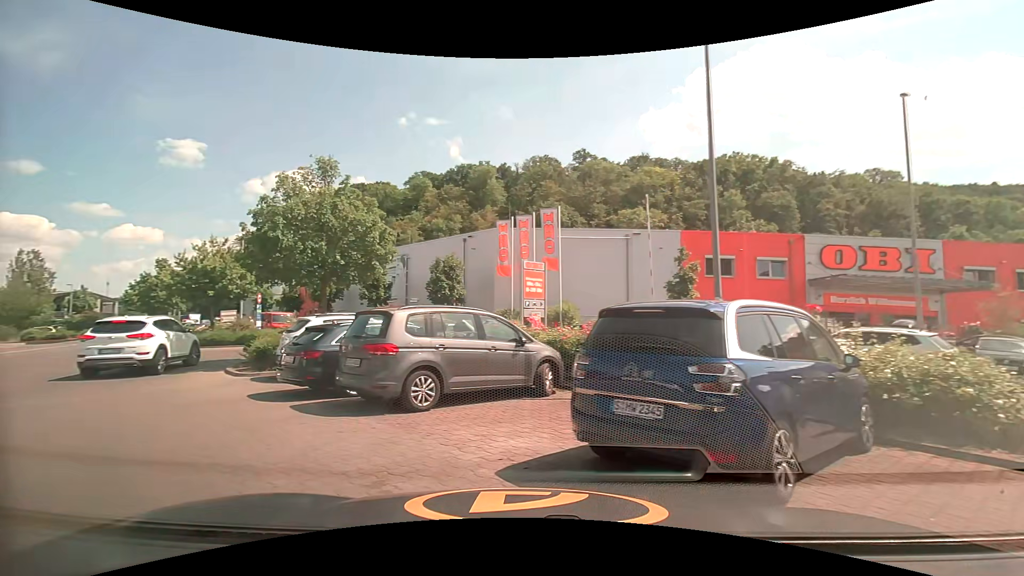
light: Day
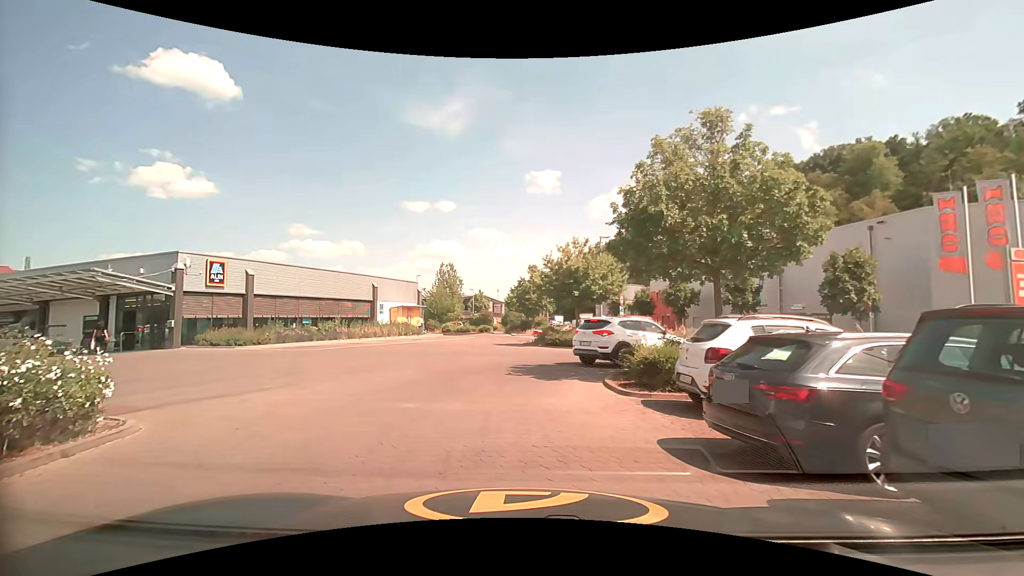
(-1.7, +4.4) m; -38°
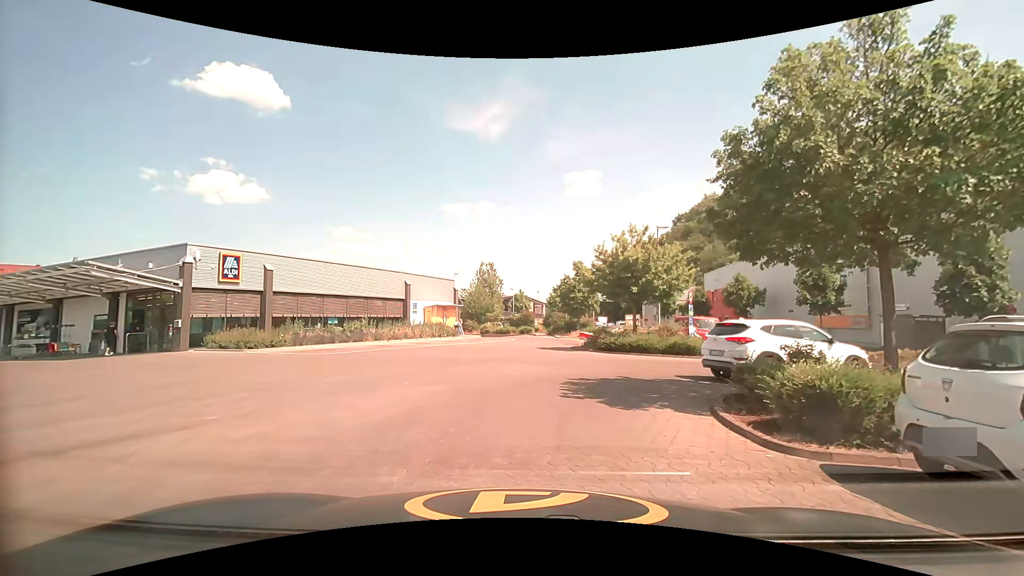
(-0.3, +3.9) m; -7°
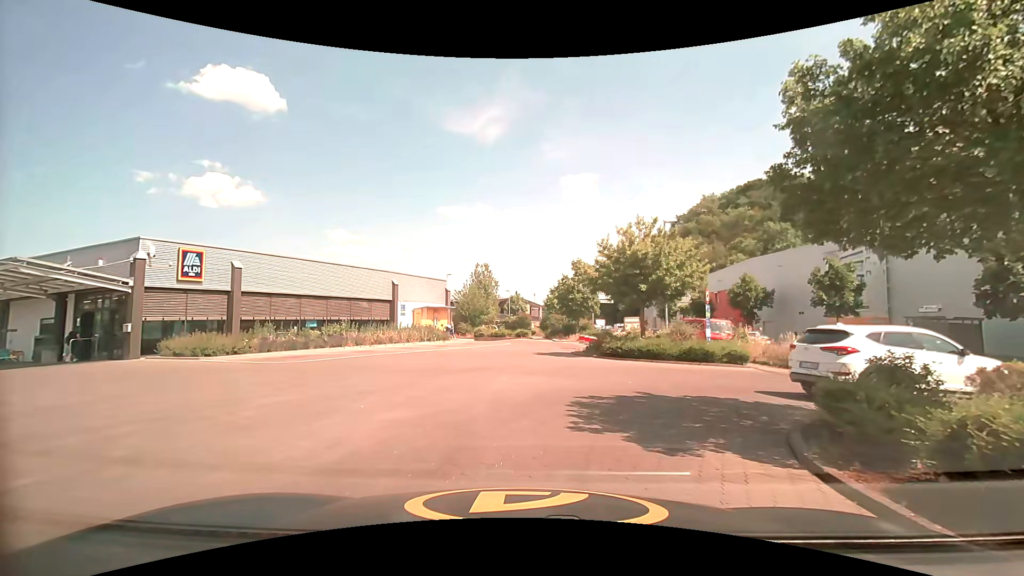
(+0.1, +2.6) m; +1°
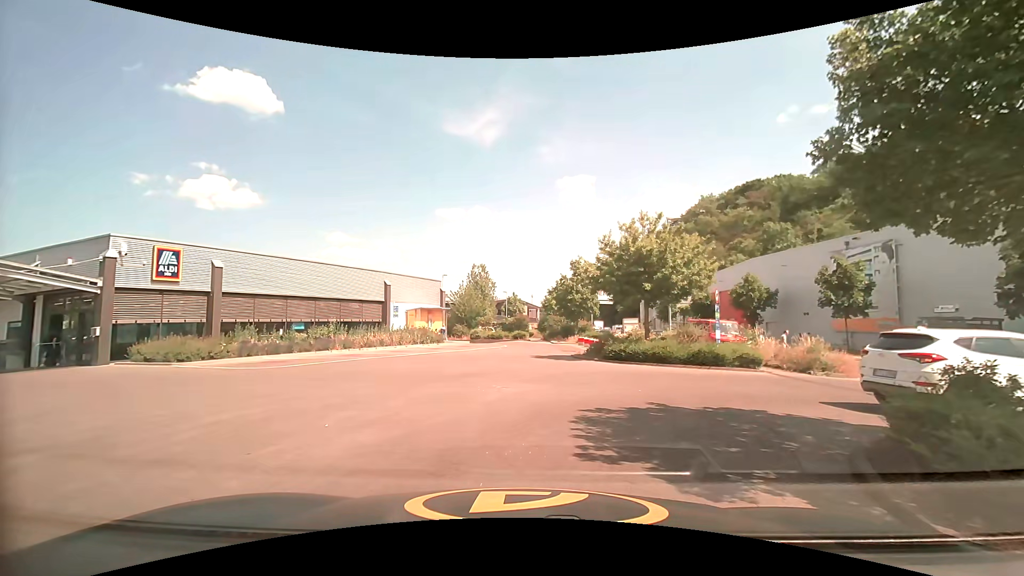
(0.0, +1.3) m; +2°
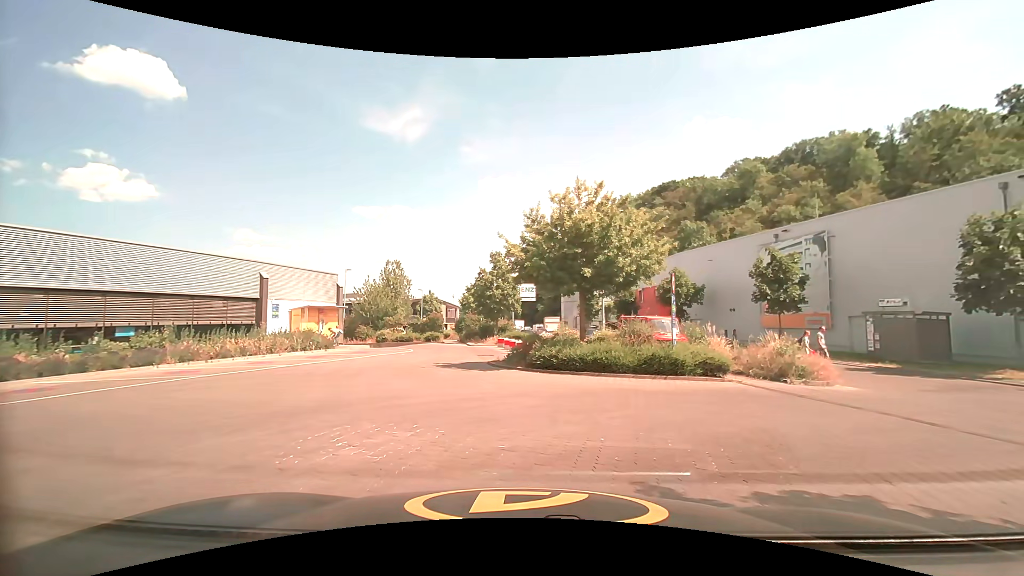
(+0.1, +5.2) m; +7°
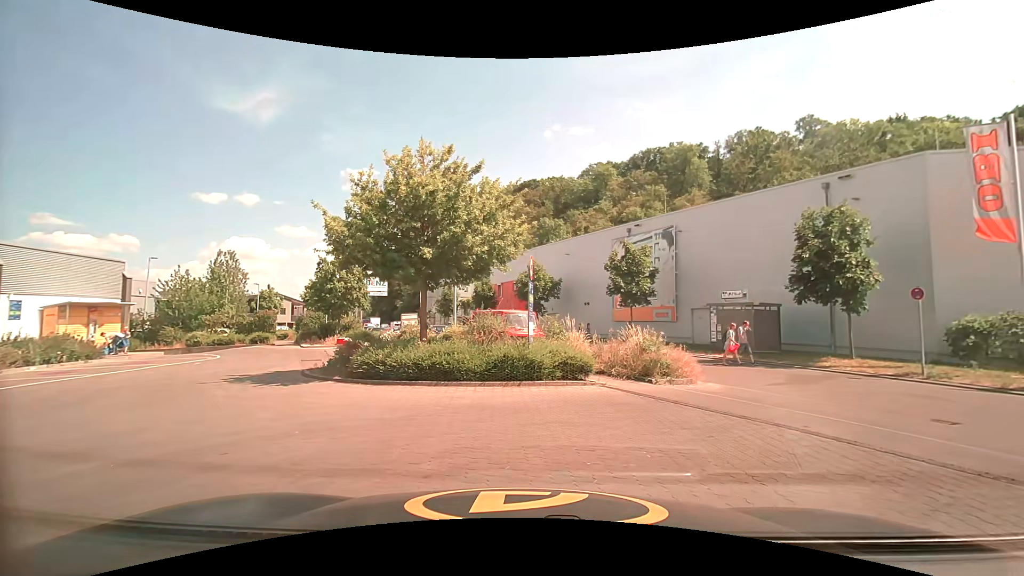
(+0.4, +3.3) m; +16°
